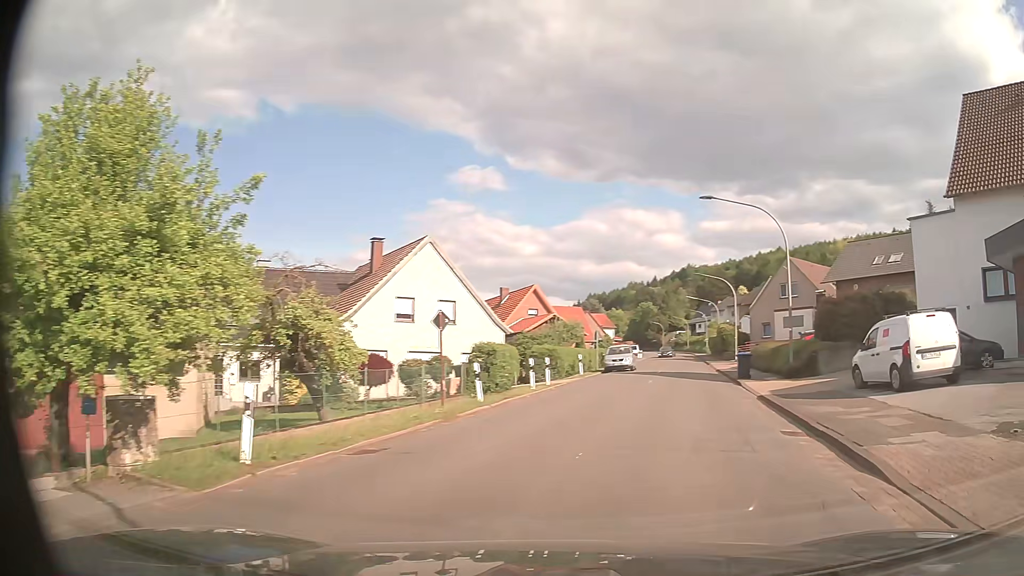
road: secondary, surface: asphalt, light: Day
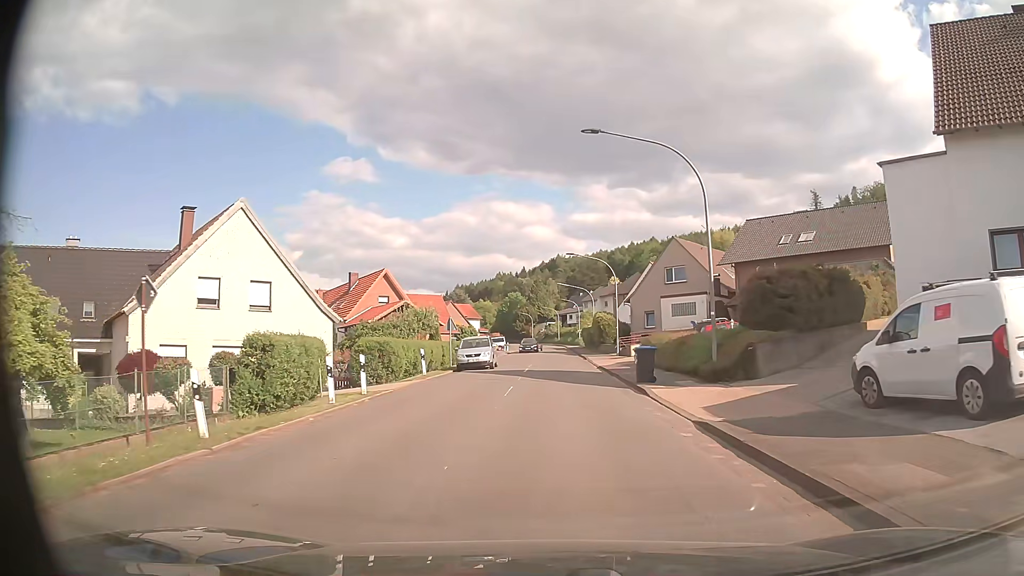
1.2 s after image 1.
(+1.2, +8.5) m; +12°
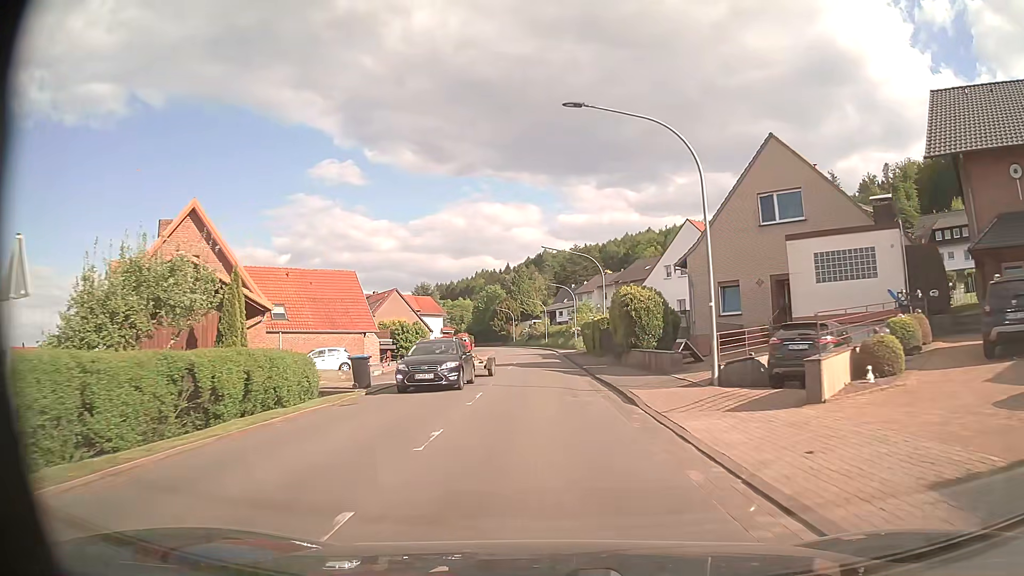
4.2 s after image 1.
(+0.4, +32.9) m; +1°
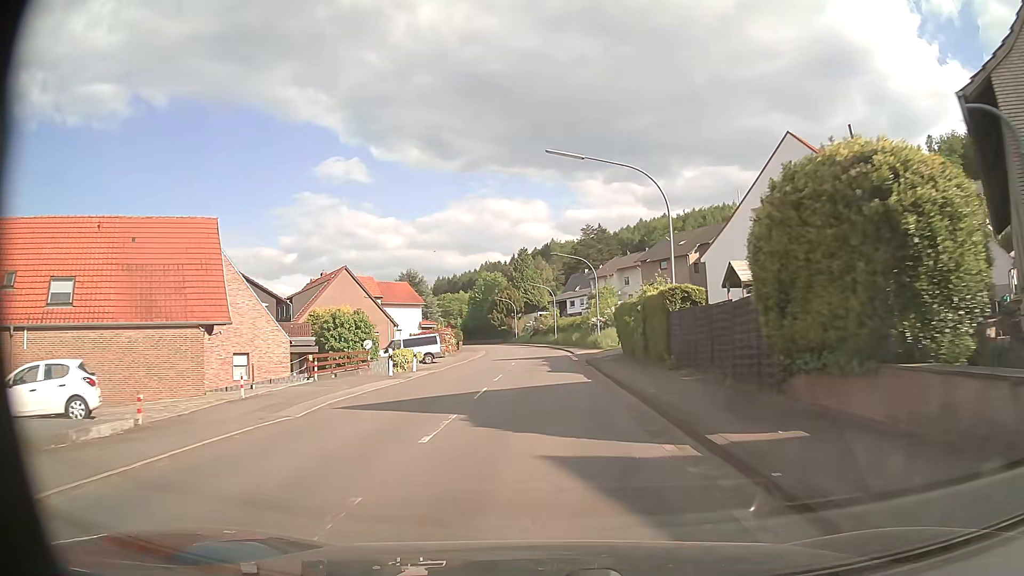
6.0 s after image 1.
(-0.1, +23.9) m; -1°
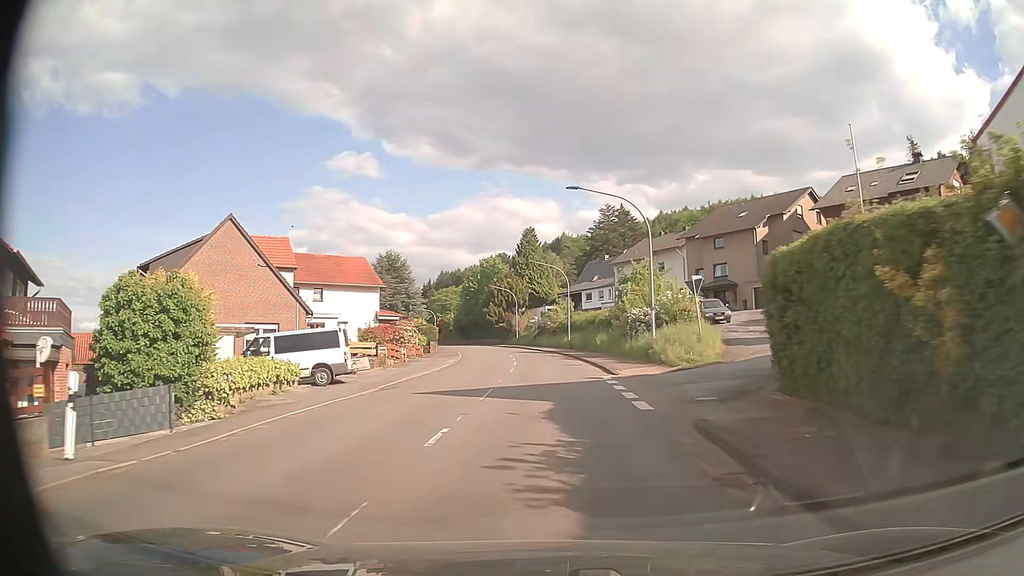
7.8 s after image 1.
(-0.2, +24.4) m; -1°
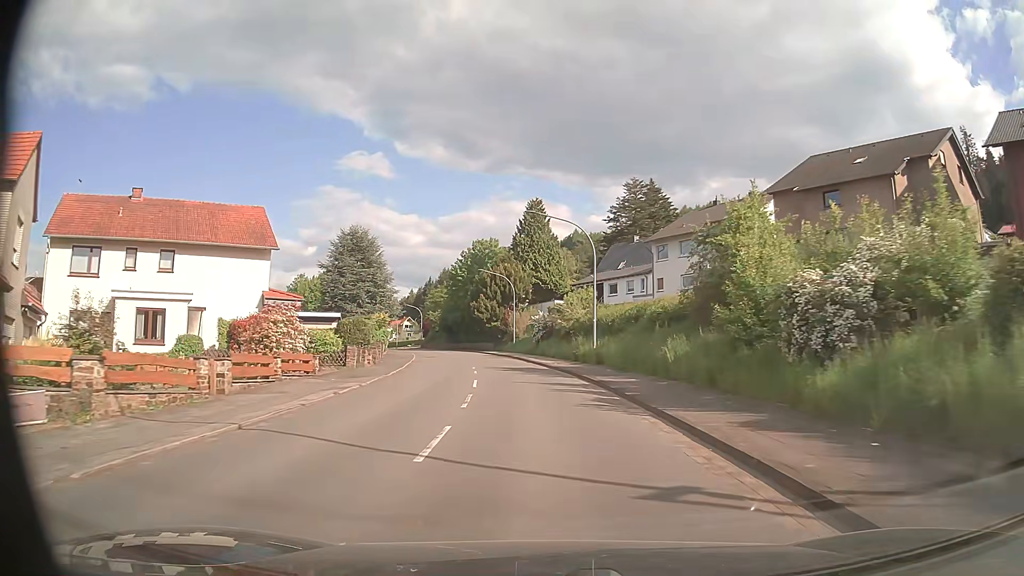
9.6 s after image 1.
(-0.1, +24.9) m; -1°
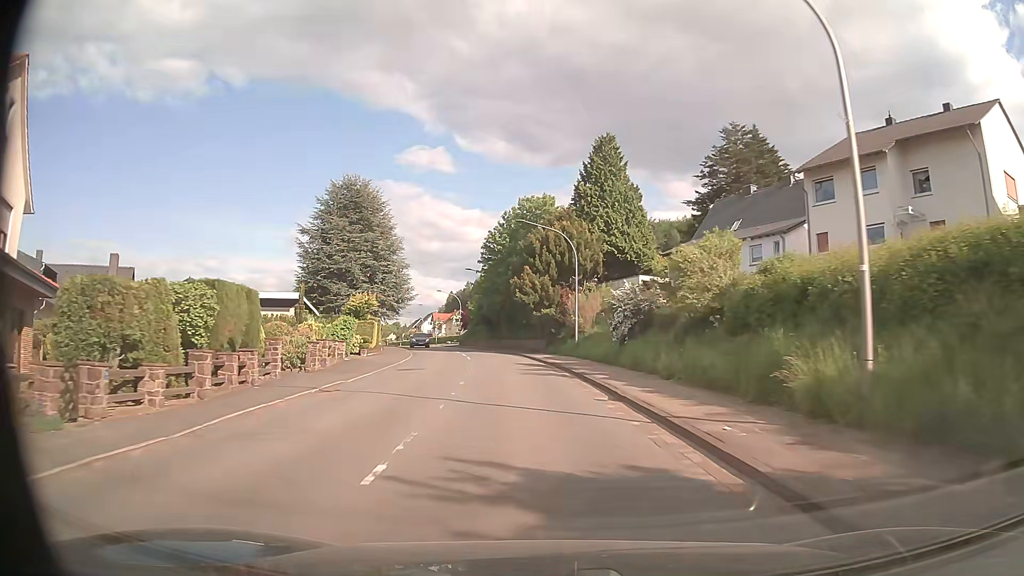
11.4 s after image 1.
(-1.1, +25.0) m; -5°
